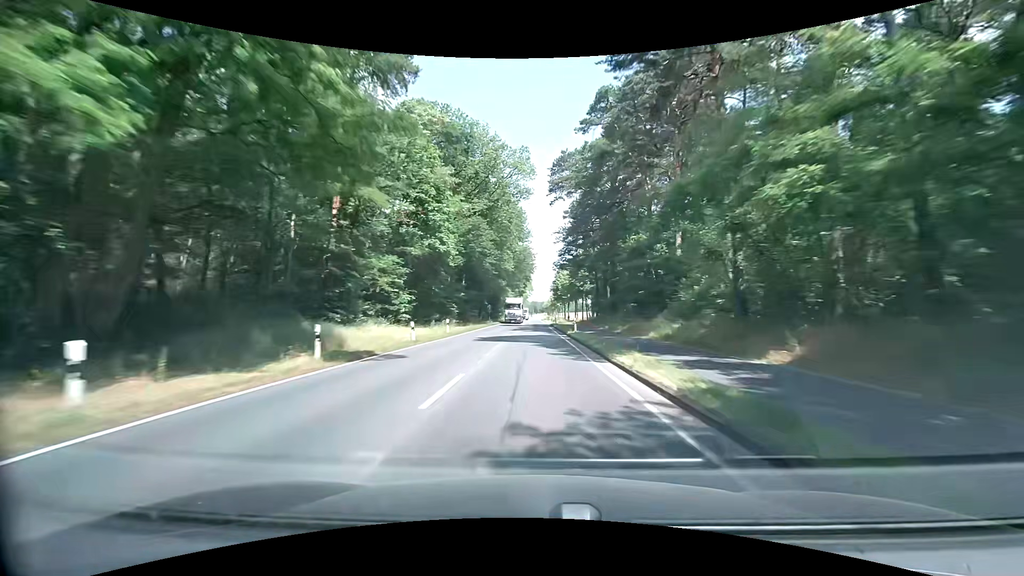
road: secondary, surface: asphalt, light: Day
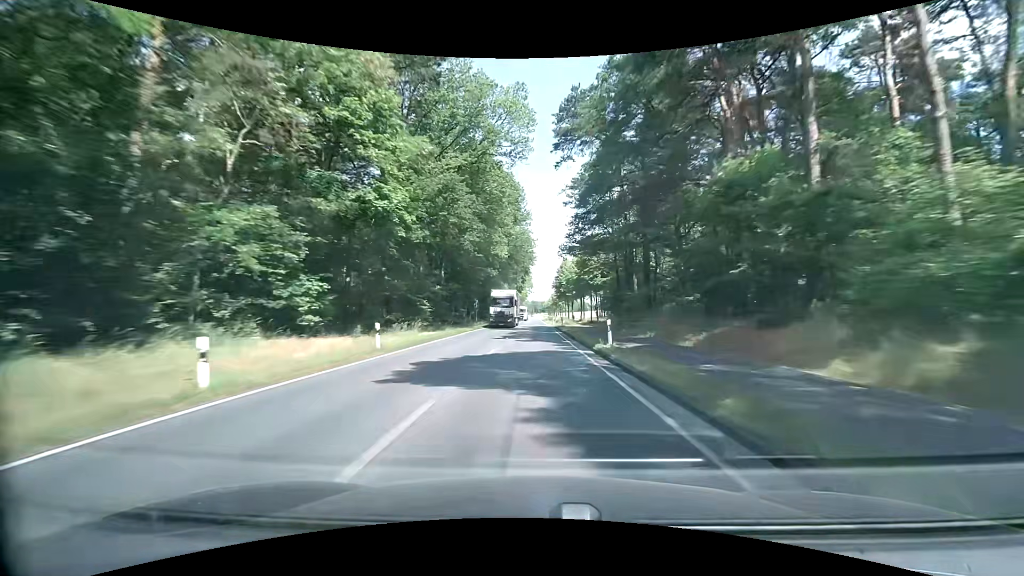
(+0.1, +15.9) m; 0°
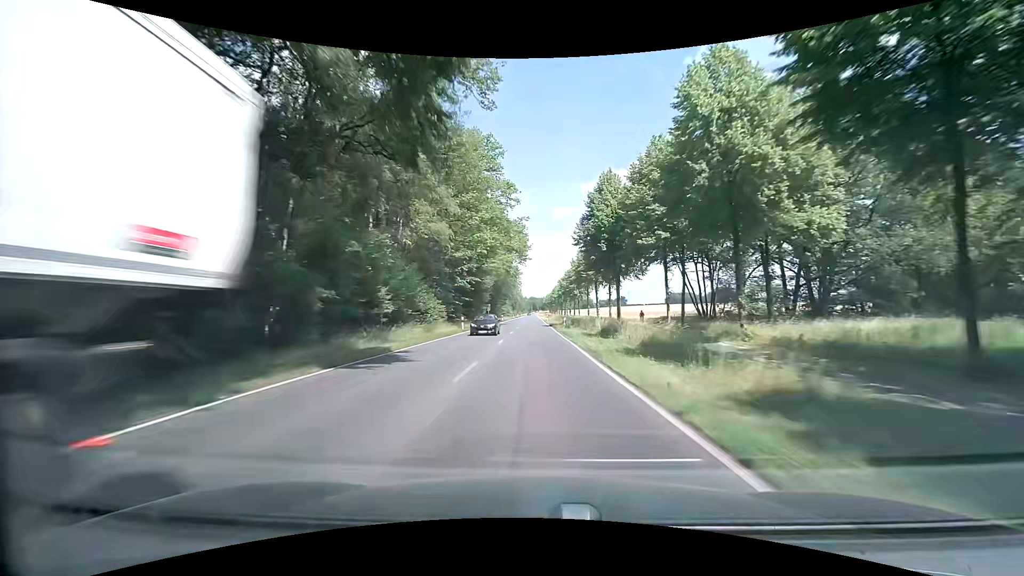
(+0.6, +79.3) m; +1°
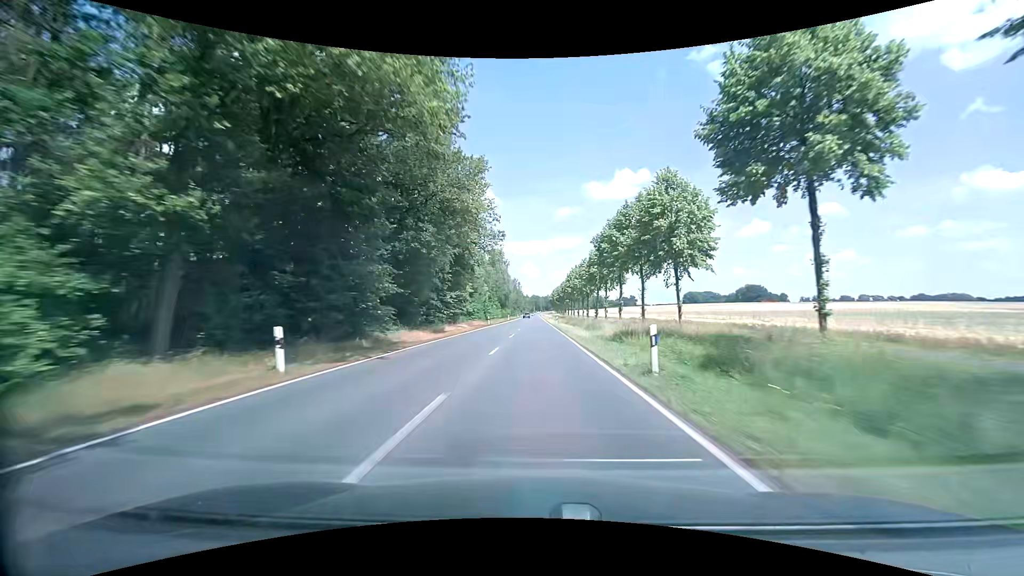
(-0.3, +79.1) m; -1°
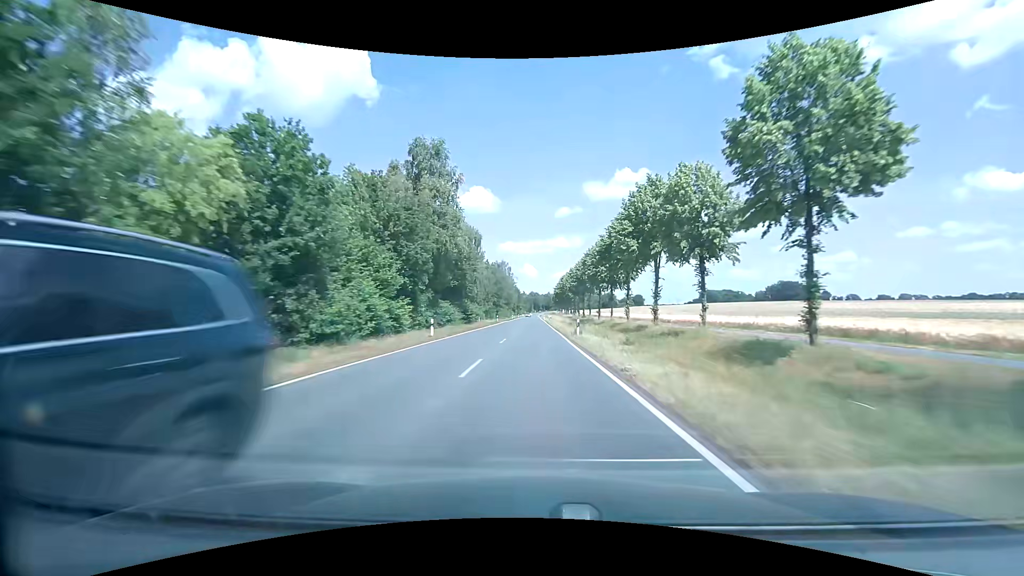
(+0.5, +79.0) m; 0°
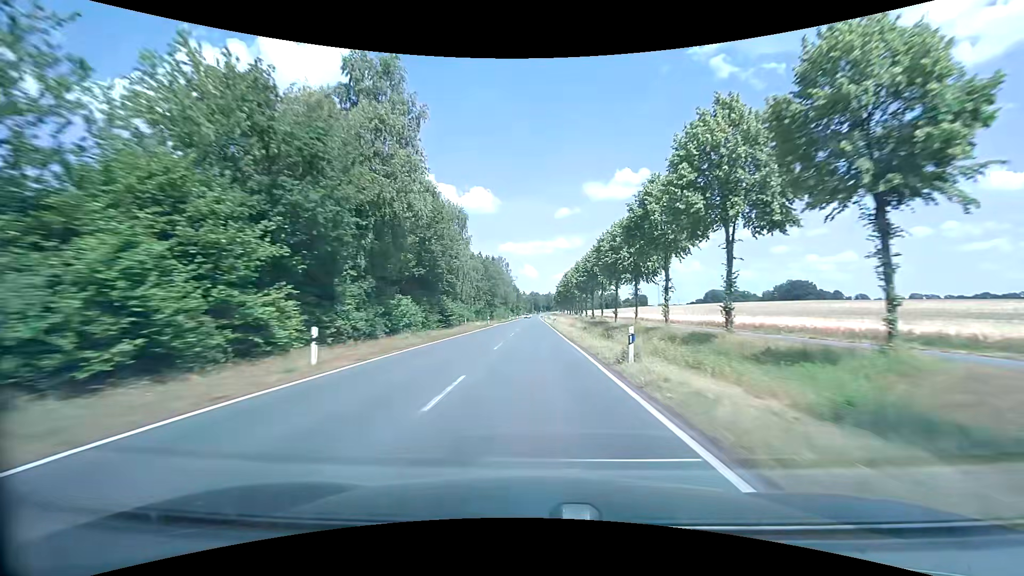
(0.0, +15.8) m; 0°
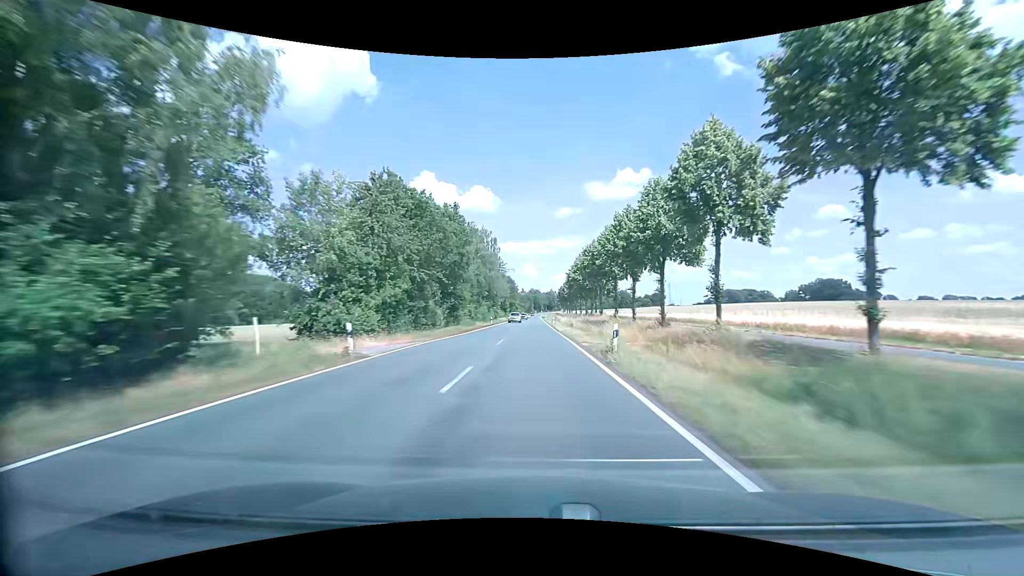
(-0.1, +47.4) m; 0°
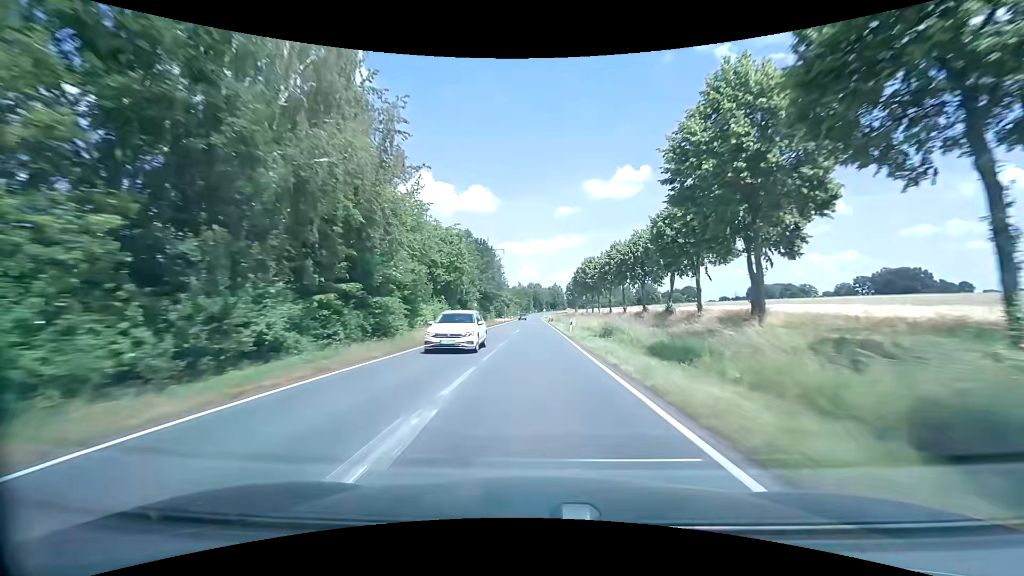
(+0.1, +79.0) m; 0°
(0, +10) (0, +20) (0, +30) (0, +40) (0, +50) (0, +60) (0, +70) (+1, +80) (+1, +90) (+1, +100) m
